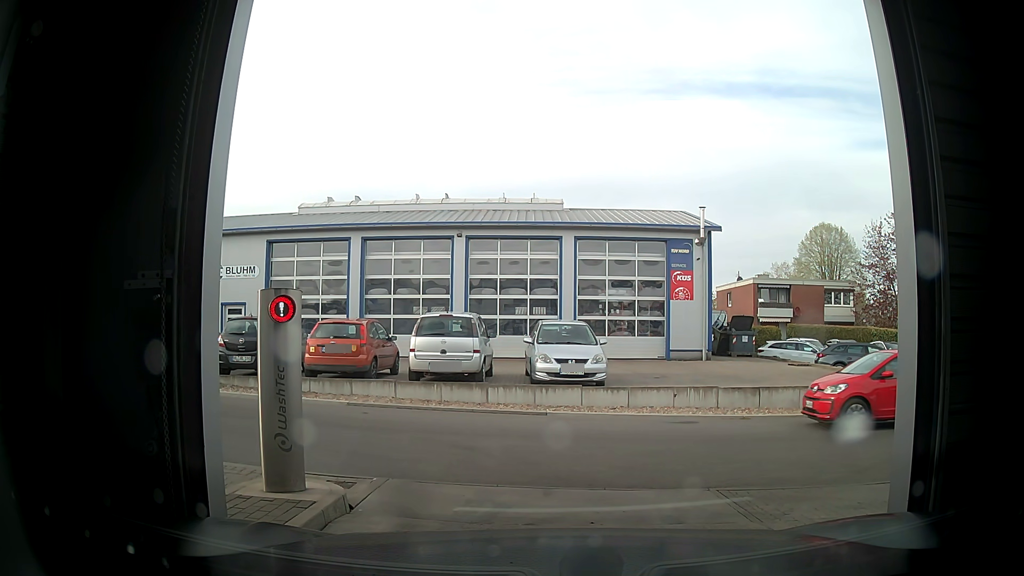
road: service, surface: asphalt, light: Day
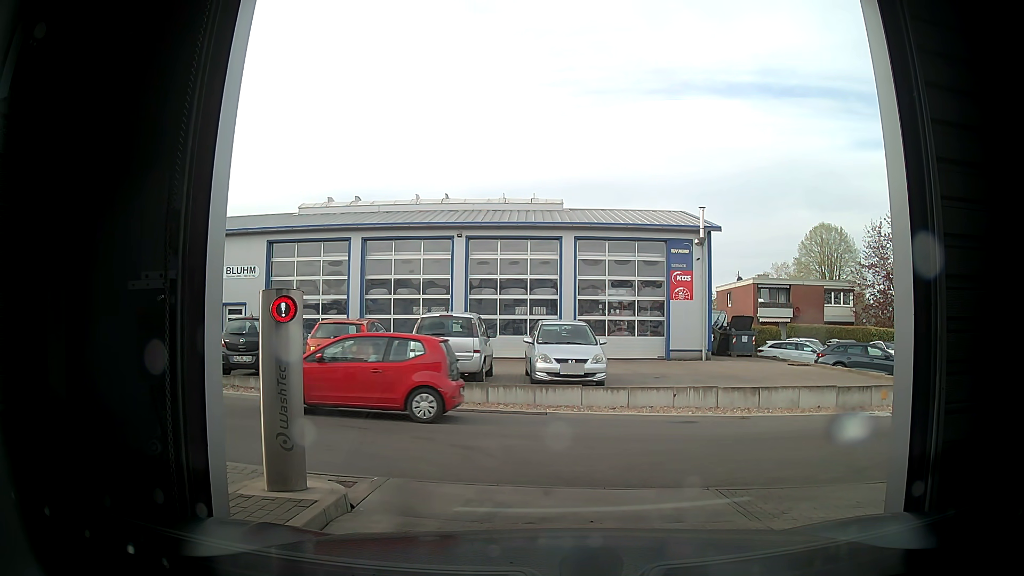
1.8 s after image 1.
(0.0, +0.1) m; 0°
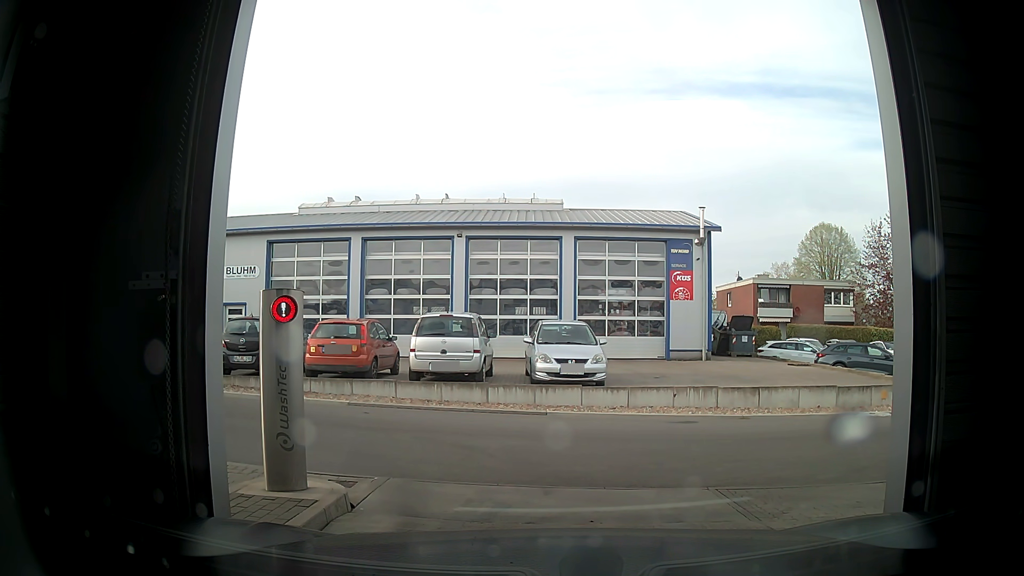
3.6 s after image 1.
(0.0, +0.1) m; 0°
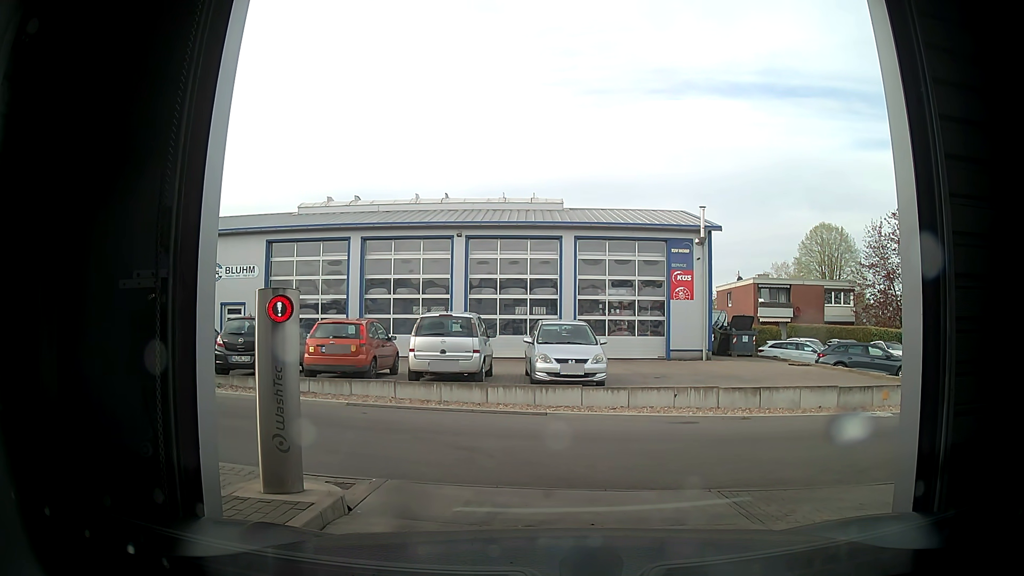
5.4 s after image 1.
(0.0, +0.1) m; 0°
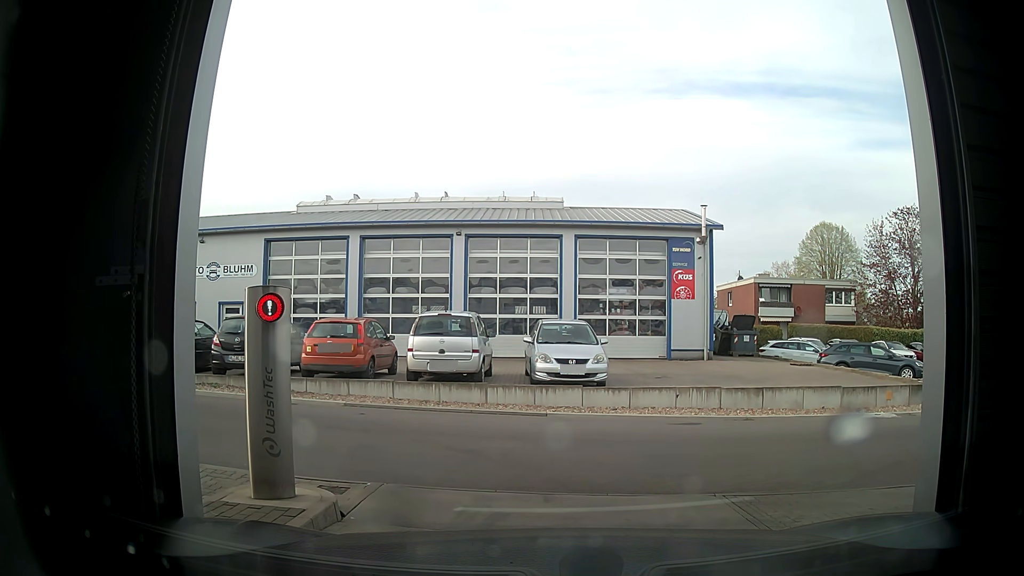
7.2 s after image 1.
(0.0, +0.2) m; 0°
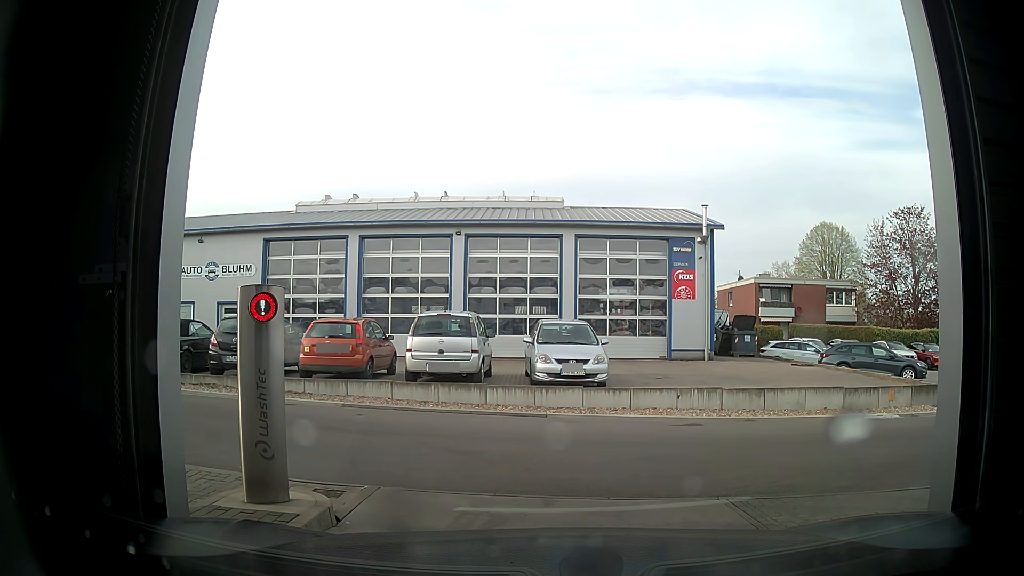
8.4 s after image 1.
(0.0, +0.1) m; 0°
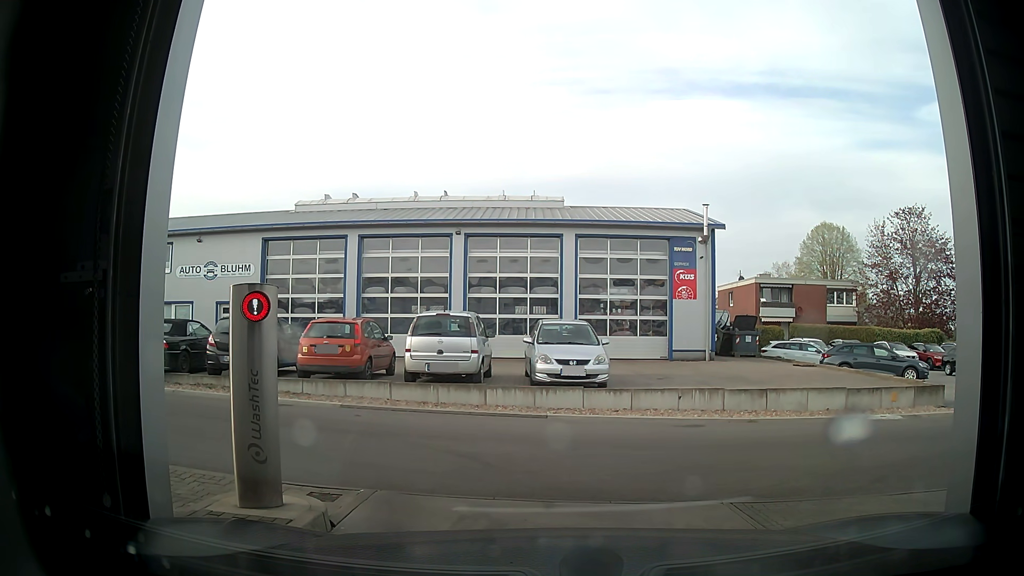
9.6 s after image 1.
(0.0, +0.1) m; 0°
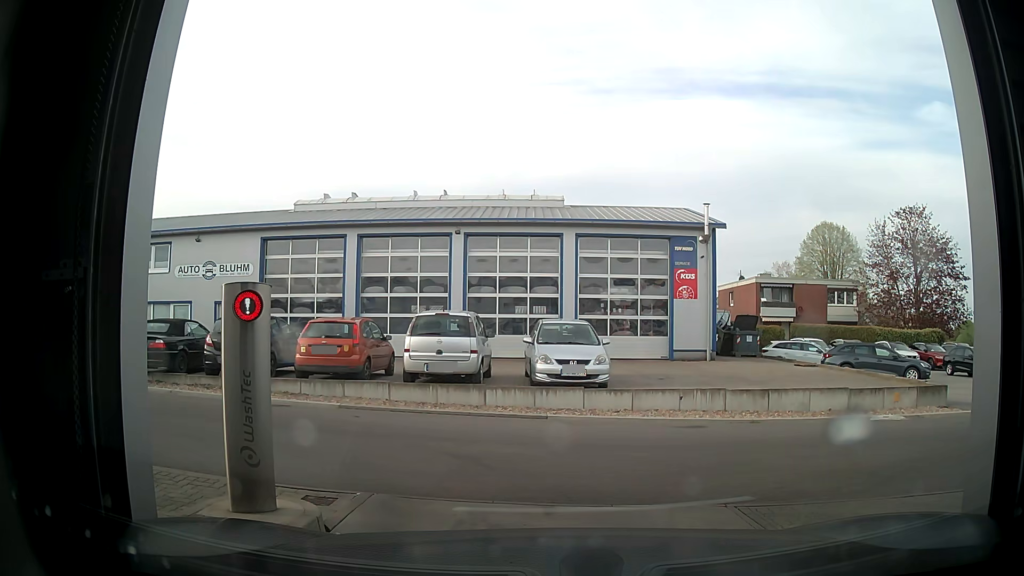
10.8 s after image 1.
(0.0, +0.1) m; 0°
